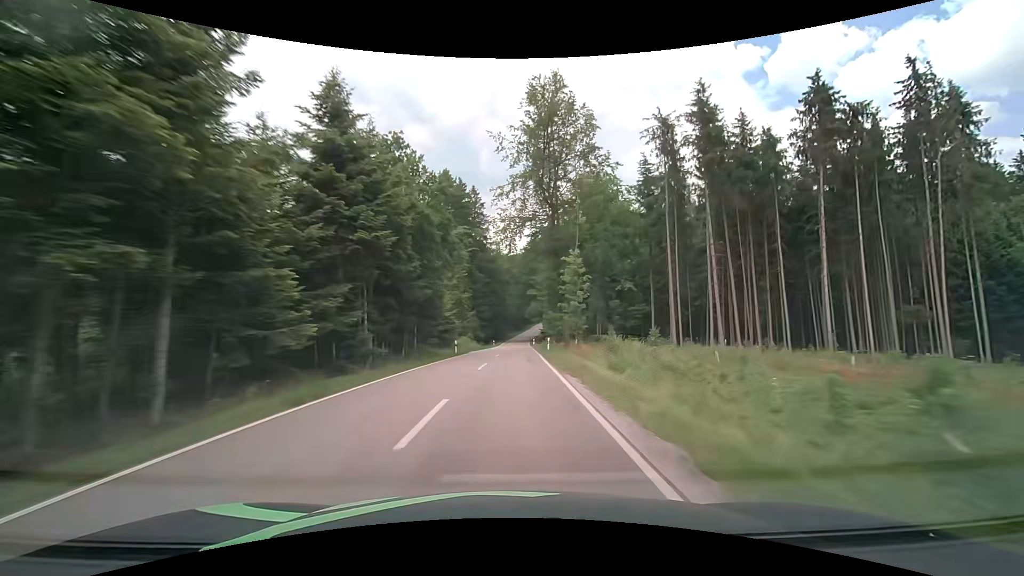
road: tertiary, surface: asphalt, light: Day
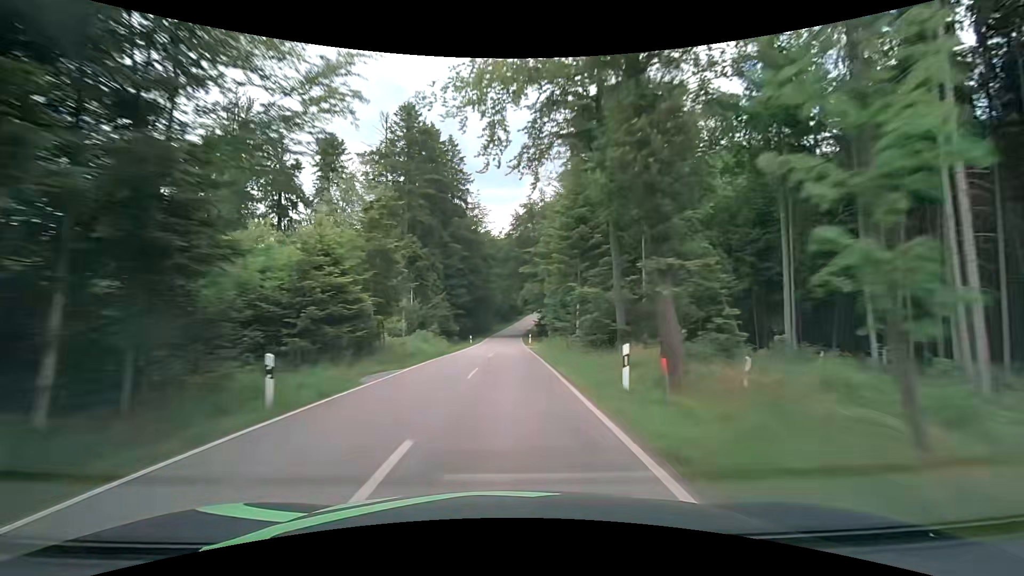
(+0.6, +27.7) m; +2°
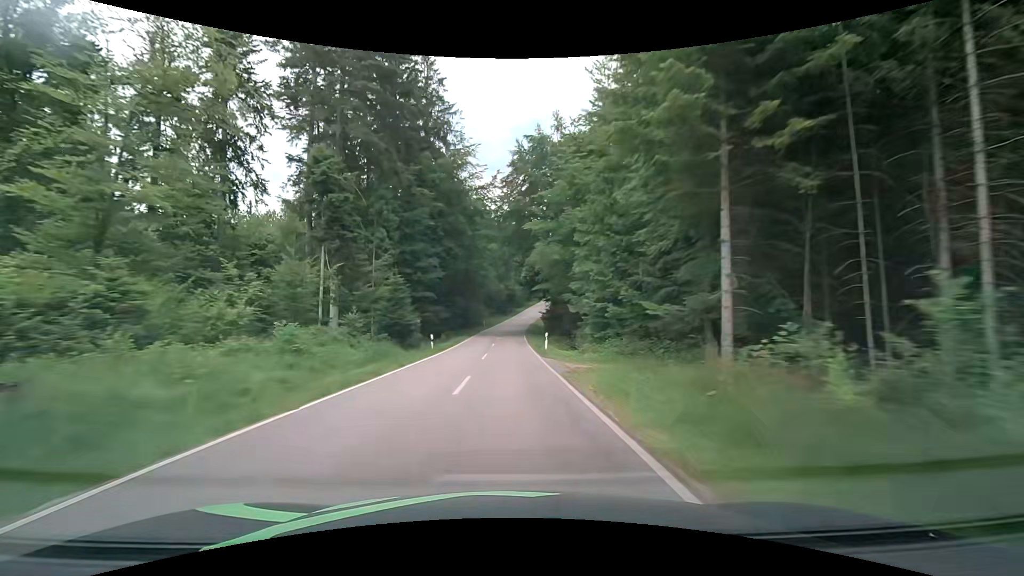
(0.0, +28.1) m; +1°
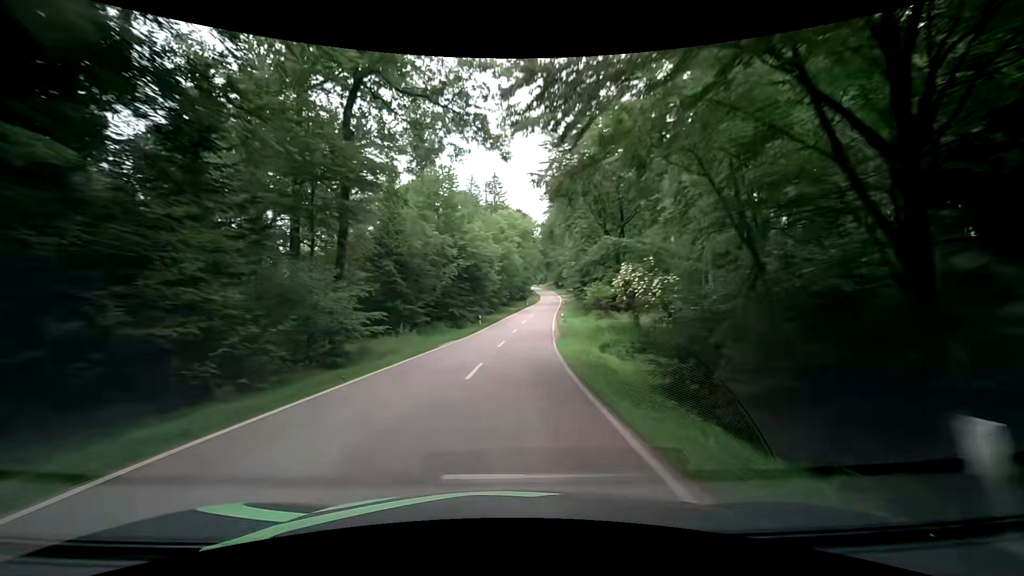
(+0.3, +70.5) m; +2°
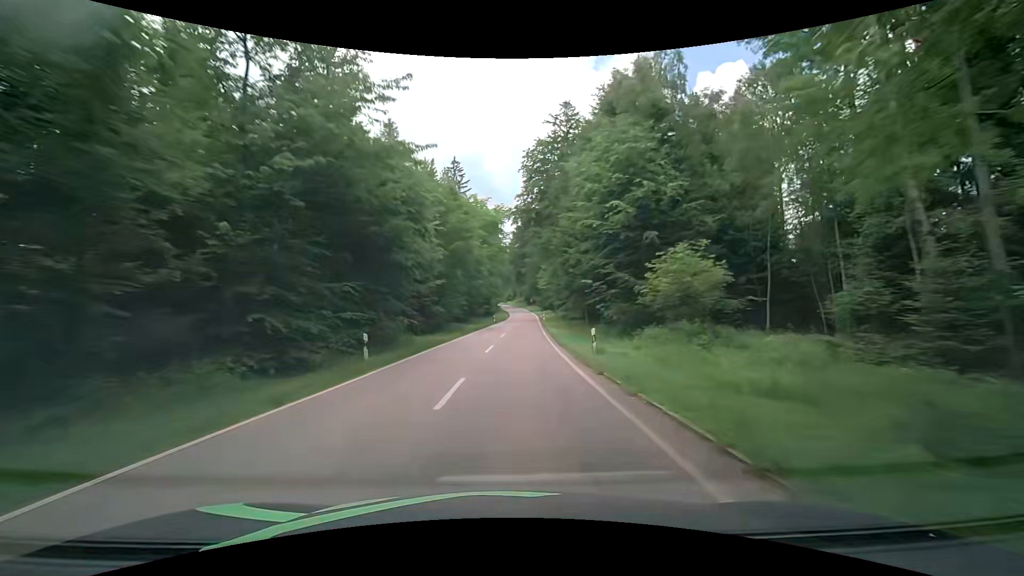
(+1.2, +27.9) m; +5°
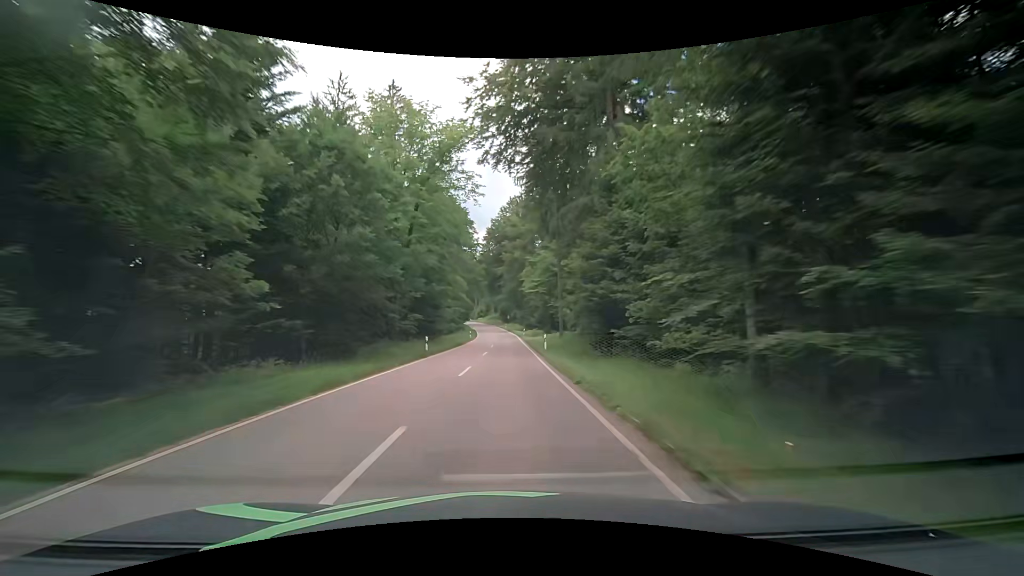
(+1.4, +41.0) m; +3°
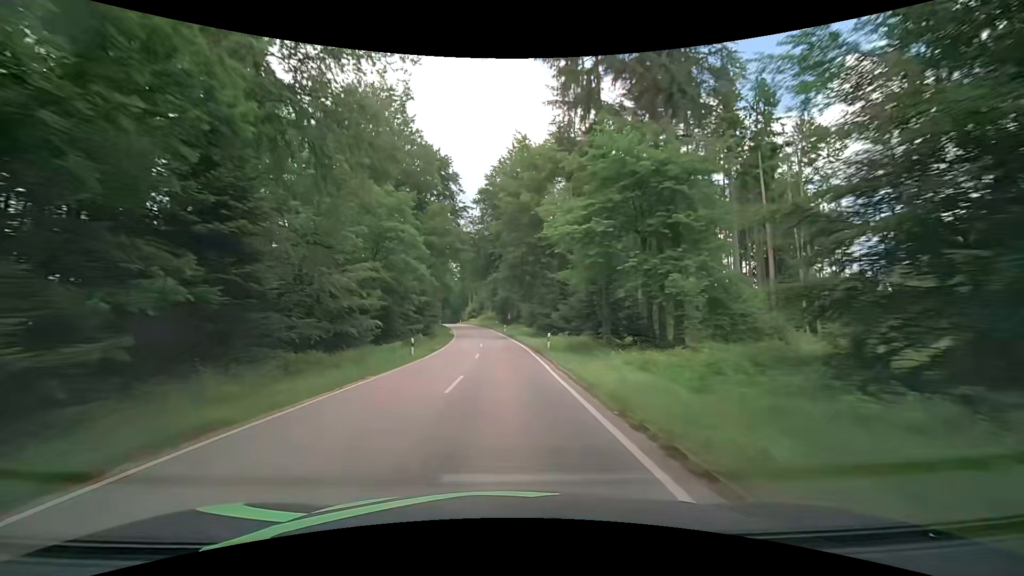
(-0.1, +40.5) m; 0°
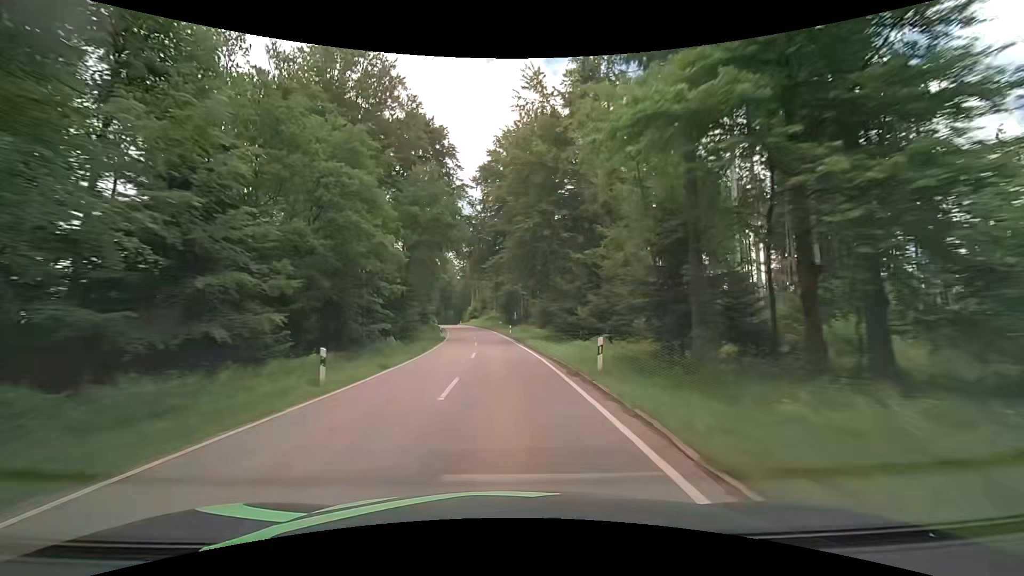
(0.0, +13.5) m; 0°
(0, +10) (0, +20) (-1, +30) (-1, +40) (-2, +50) (-3, +60) (-4, +70) (-6, +80) (-8, +89) (-10, +99) m
